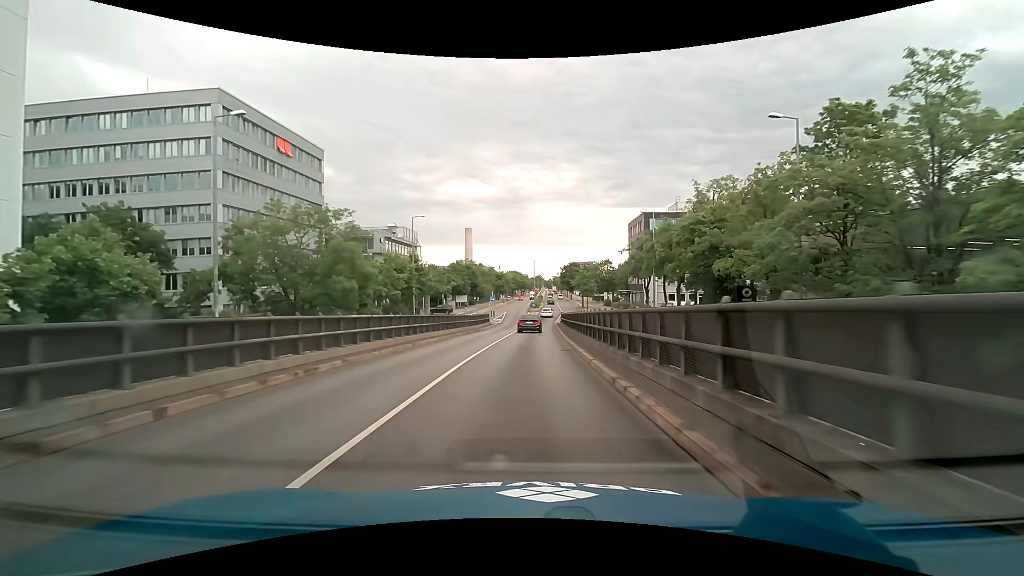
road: primary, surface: asphalt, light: Day
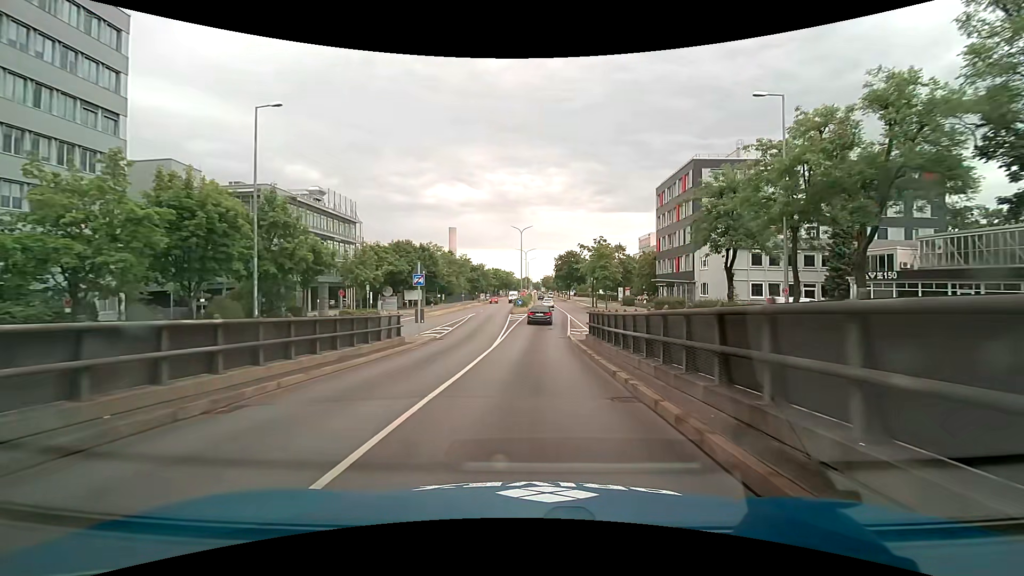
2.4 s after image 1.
(+0.8, +37.2) m; +2°
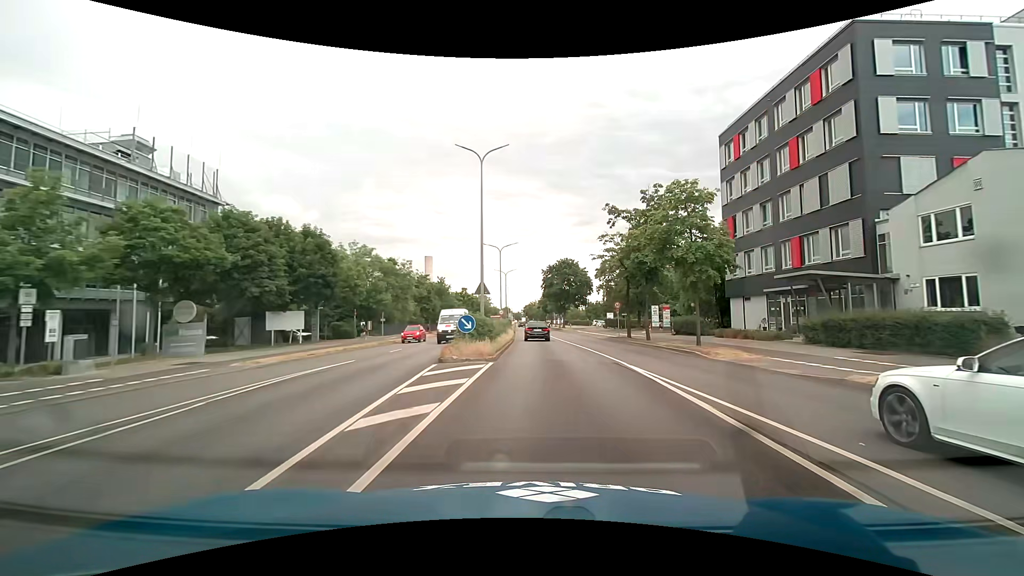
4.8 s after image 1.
(+0.4, +36.4) m; +2°
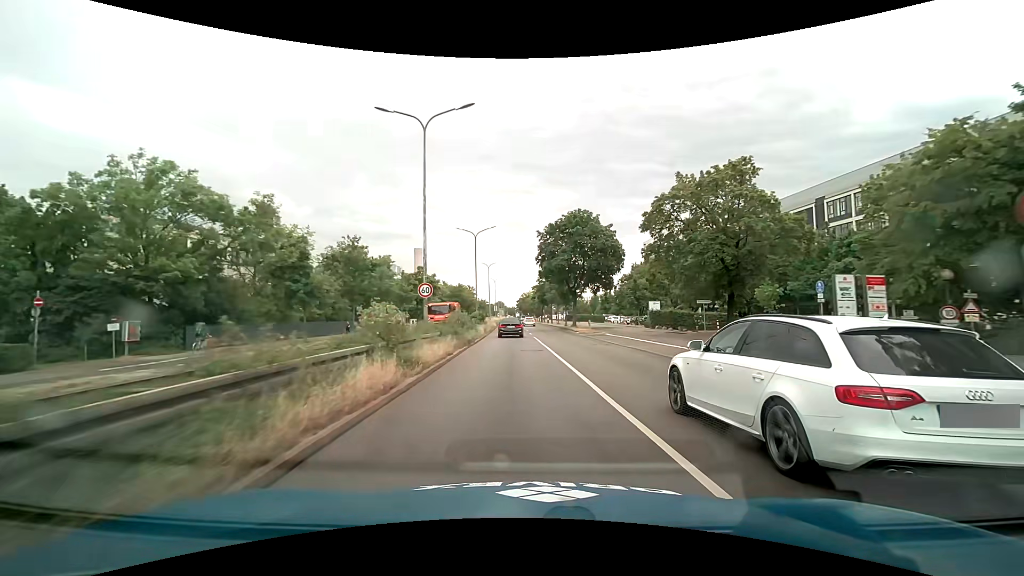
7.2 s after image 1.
(+1.0, +36.0) m; 0°
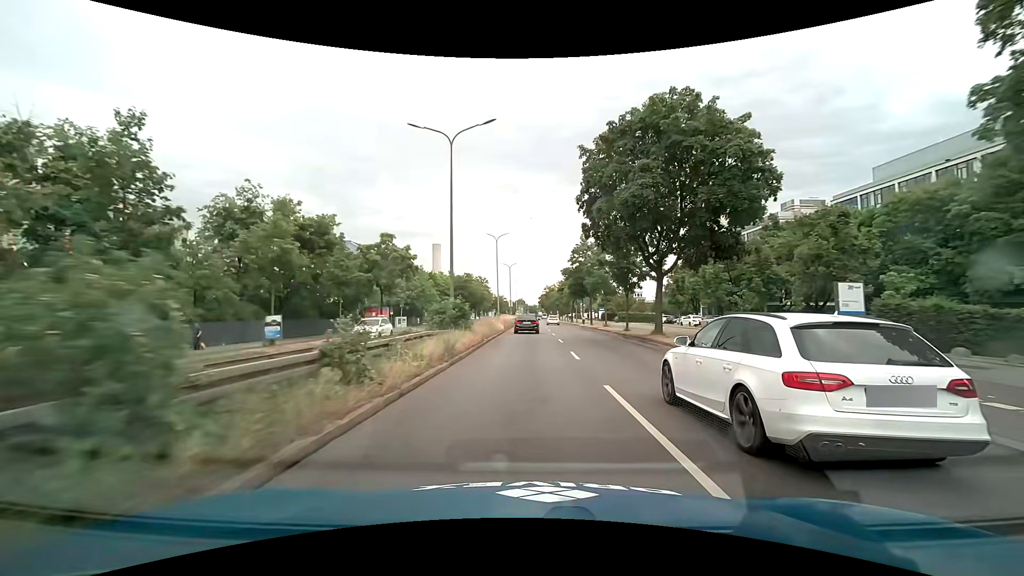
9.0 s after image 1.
(-0.5, +27.2) m; -2°
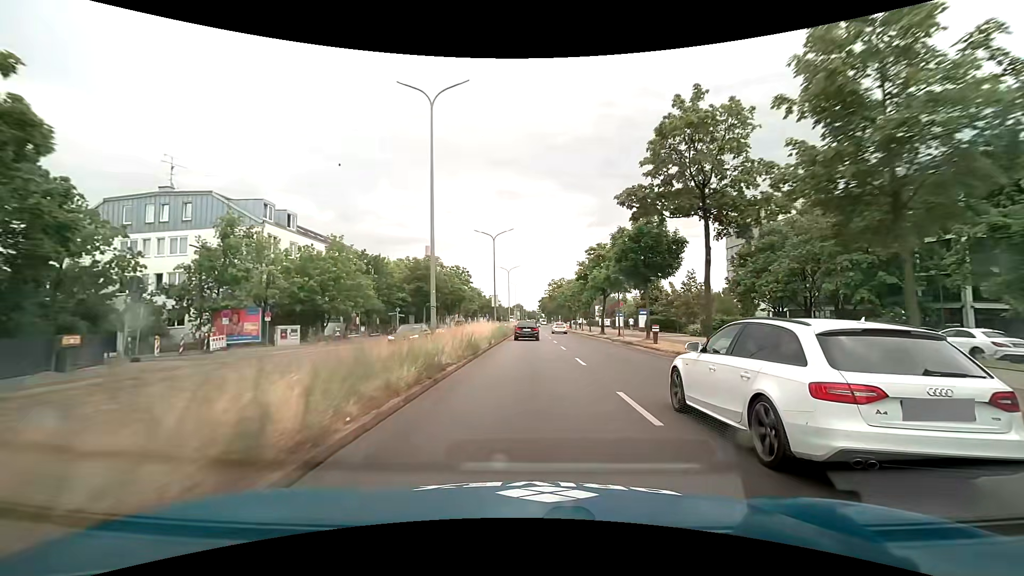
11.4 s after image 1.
(+0.1, +36.4) m; 0°
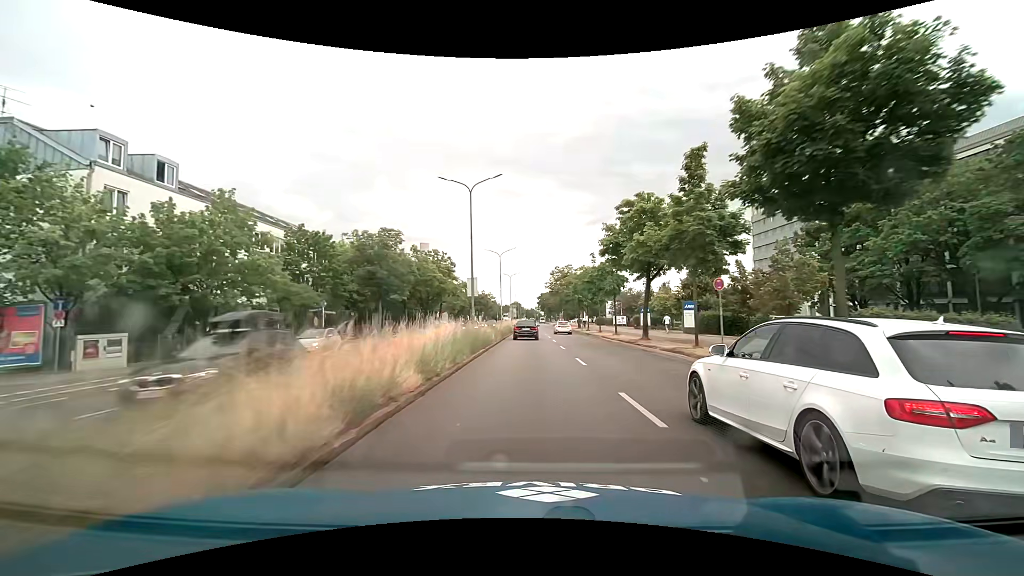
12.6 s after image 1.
(+0.1, +18.2) m; 0°
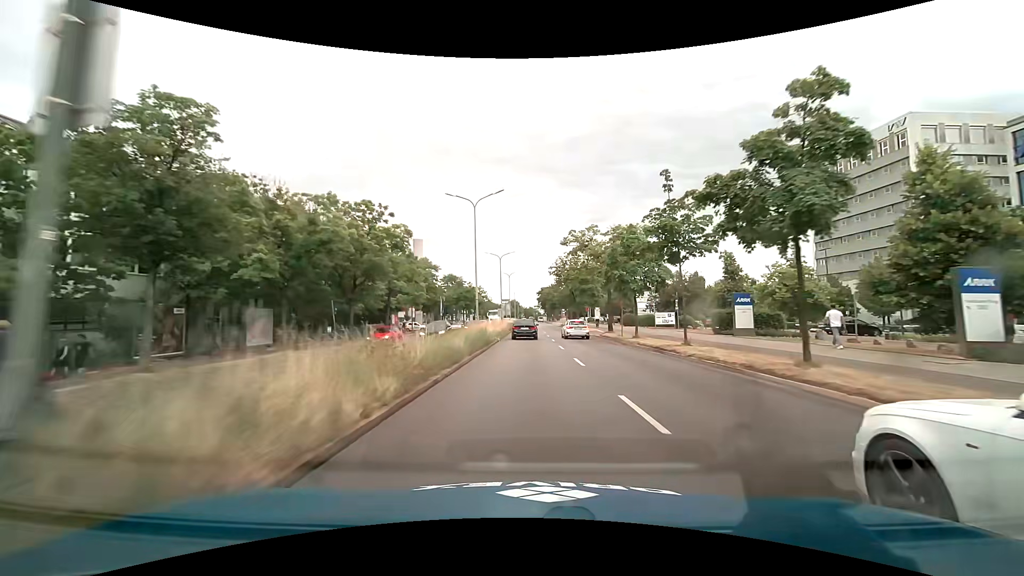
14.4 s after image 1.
(+0.1, +27.4) m; 0°
(0, +10) (0, +20) (0, +30) (0, +40) (0, +50) (0, +60) (0, +70) (0, +80) (0, +90) (0, +100) m
